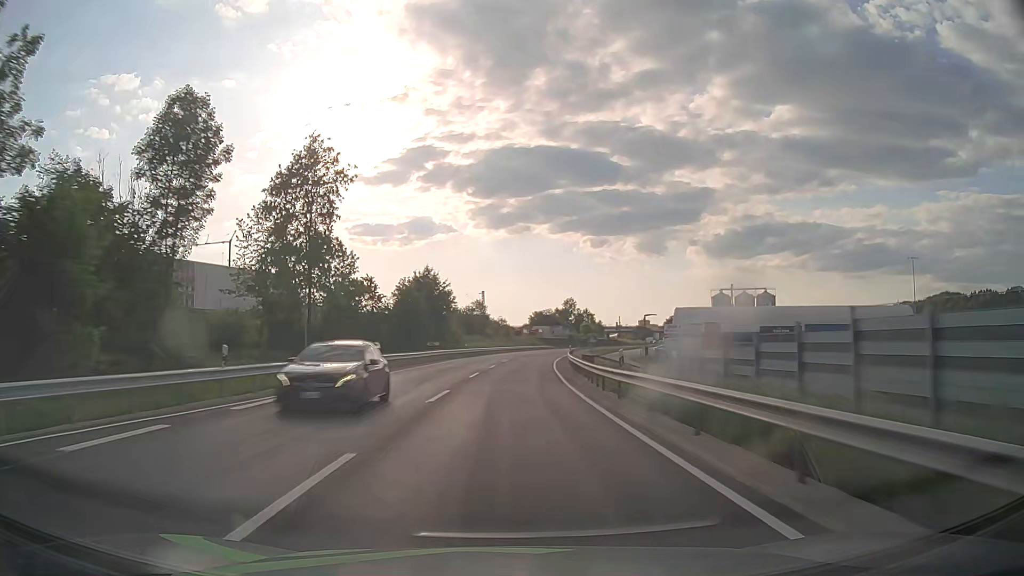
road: primary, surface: asphalt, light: Day
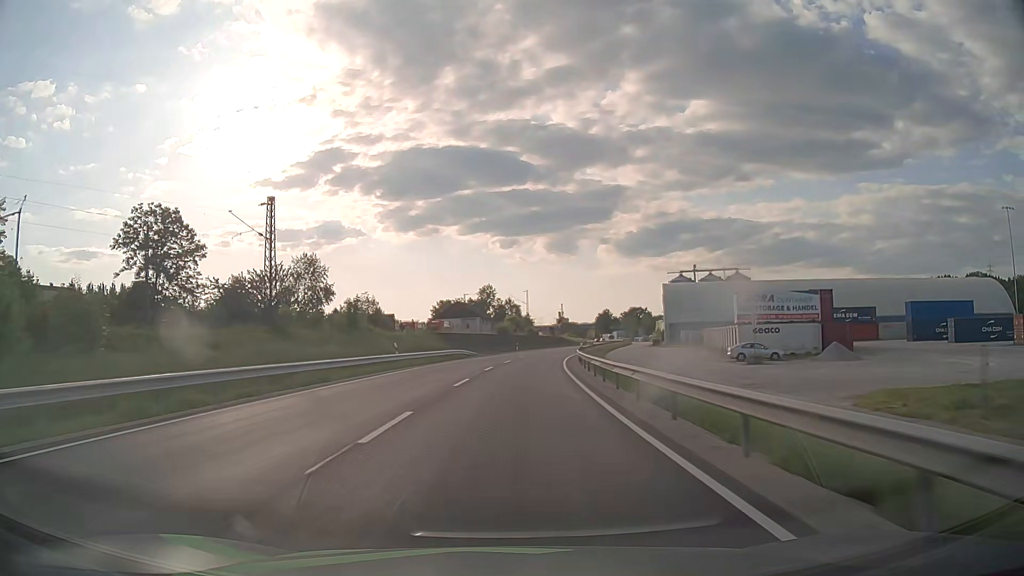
(+4.7, +78.9) m; +8°
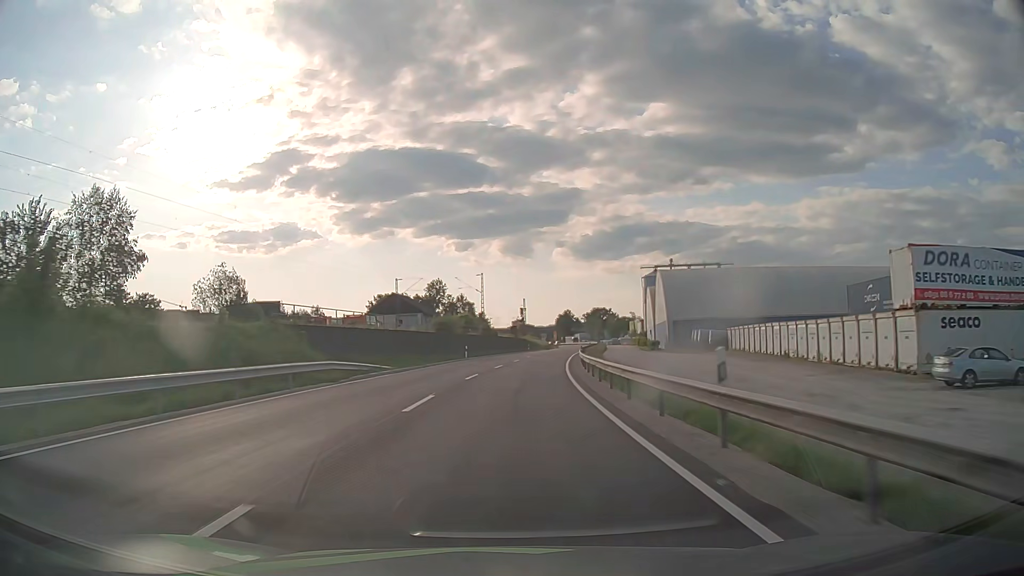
(+1.0, +31.6) m; +4°
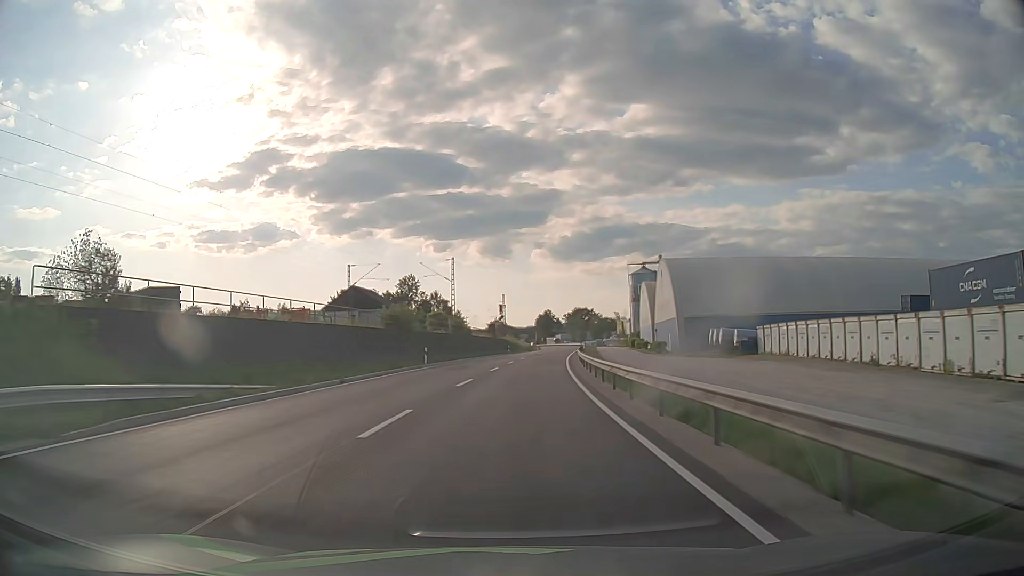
(+0.2, +15.8) m; +2°
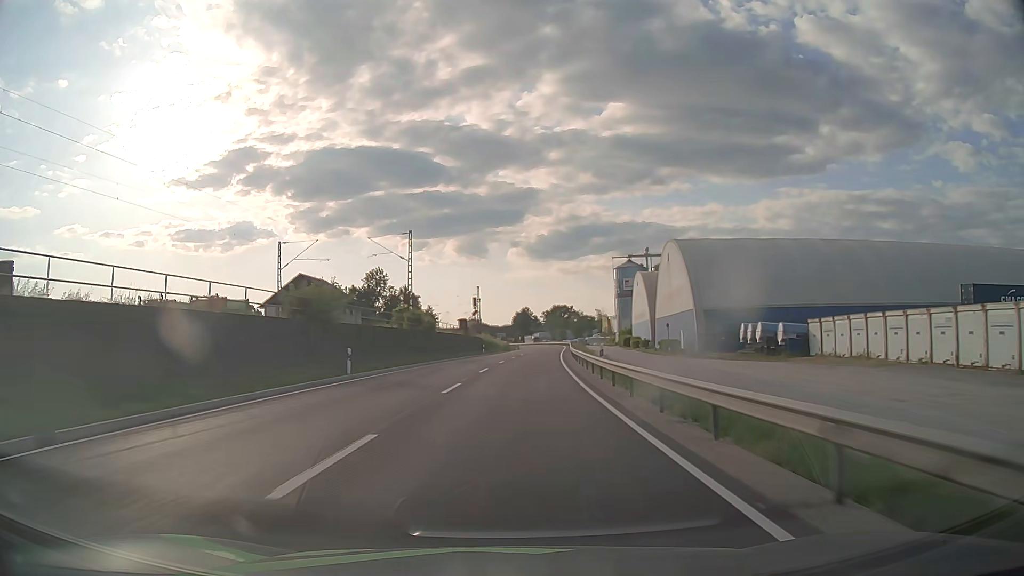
(+0.3, +15.8) m; +2°
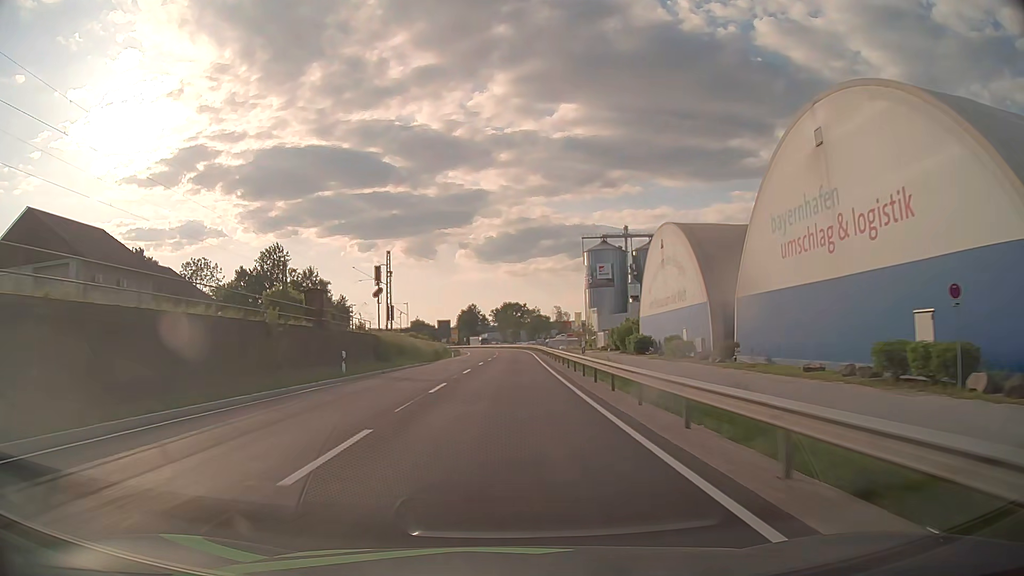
(+2.0, +47.3) m; +4°
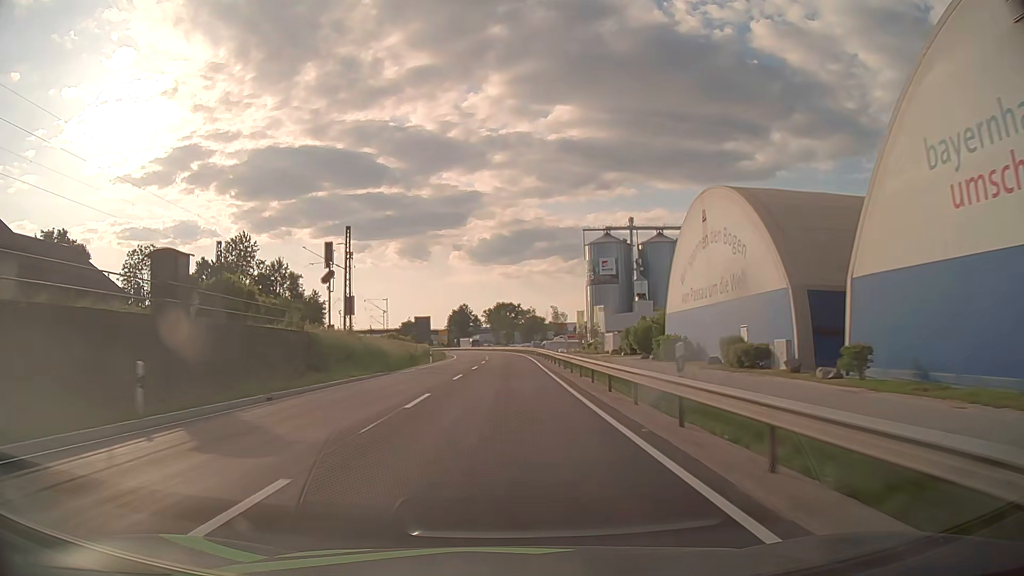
(+0.1, +15.8) m; +1°
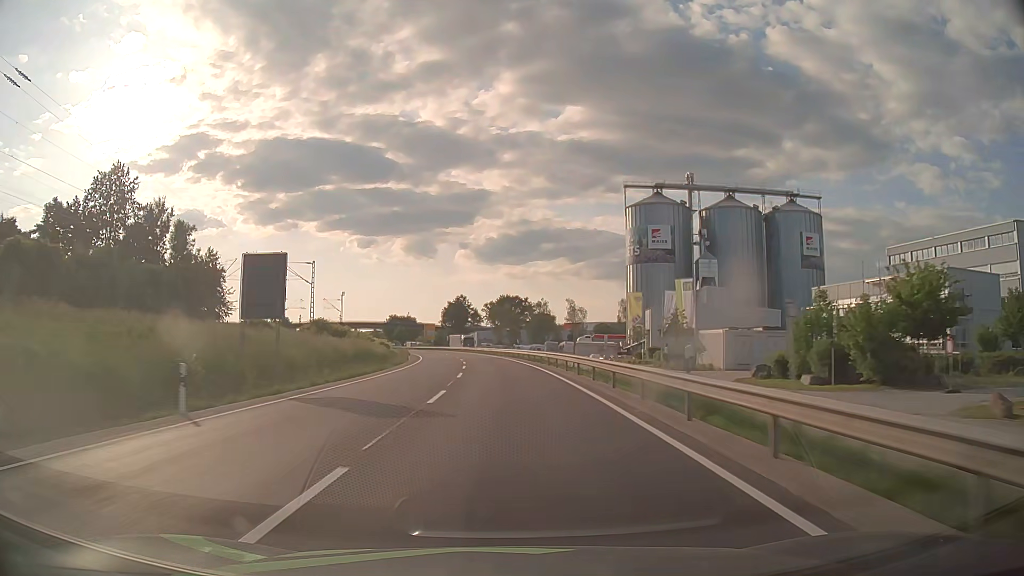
(0.0, +47.4) m; 0°
(0, +10) (0, +20) (-1, +30) (-1, +40) (-2, +50) (-2, +60) (-3, +70) (-5, +80) (-6, +90) (-8, +100) m
